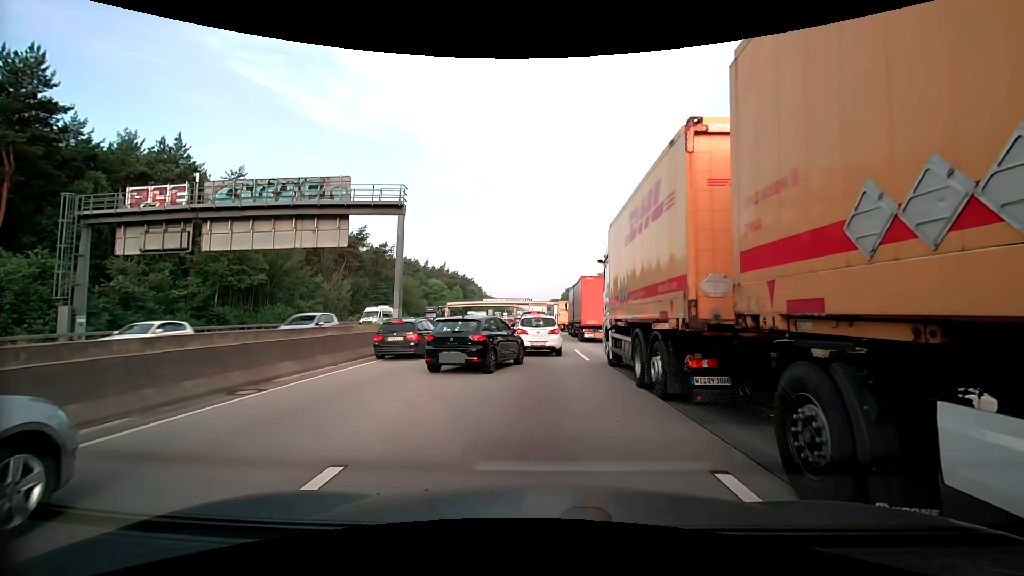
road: motorway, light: Day
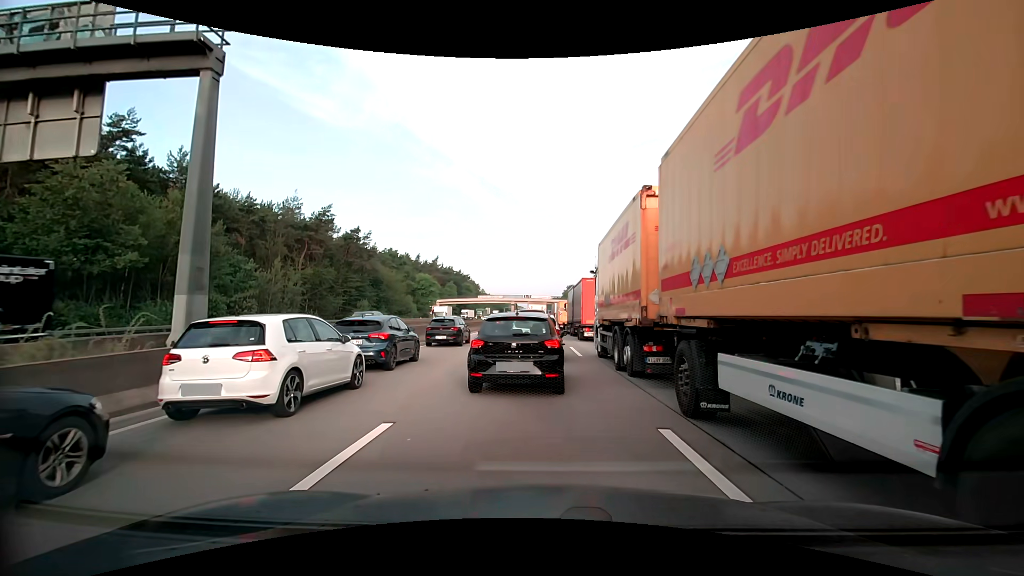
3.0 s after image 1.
(0.0, +15.9) m; +1°
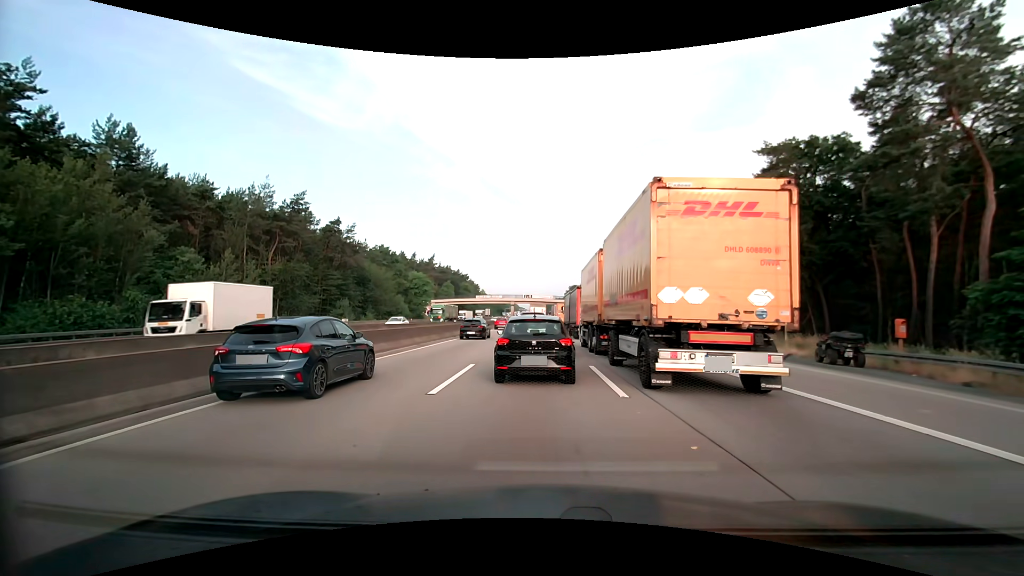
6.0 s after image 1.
(-0.1, +9.2) m; -1°
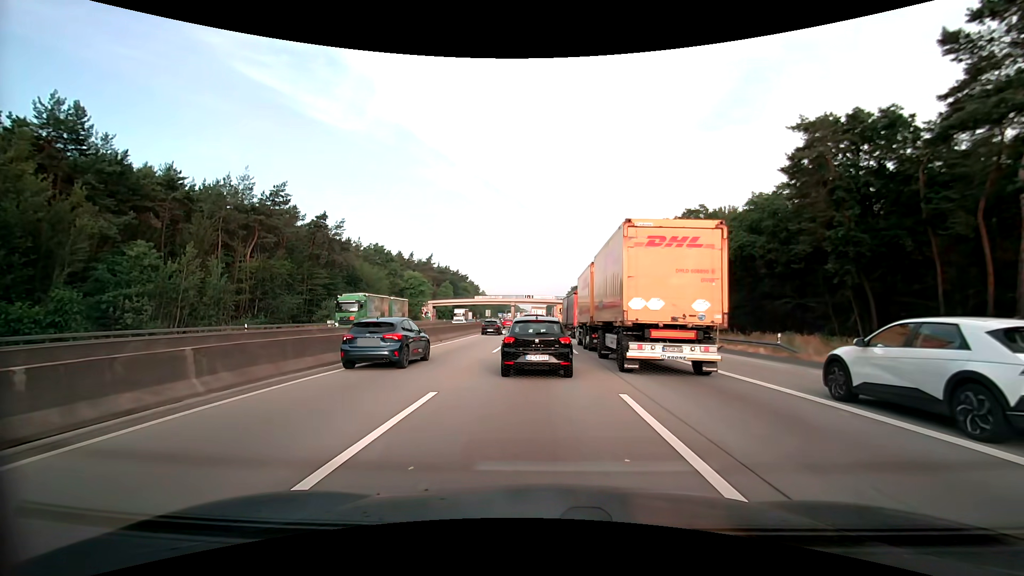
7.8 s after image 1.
(0.0, +5.7) m; -1°
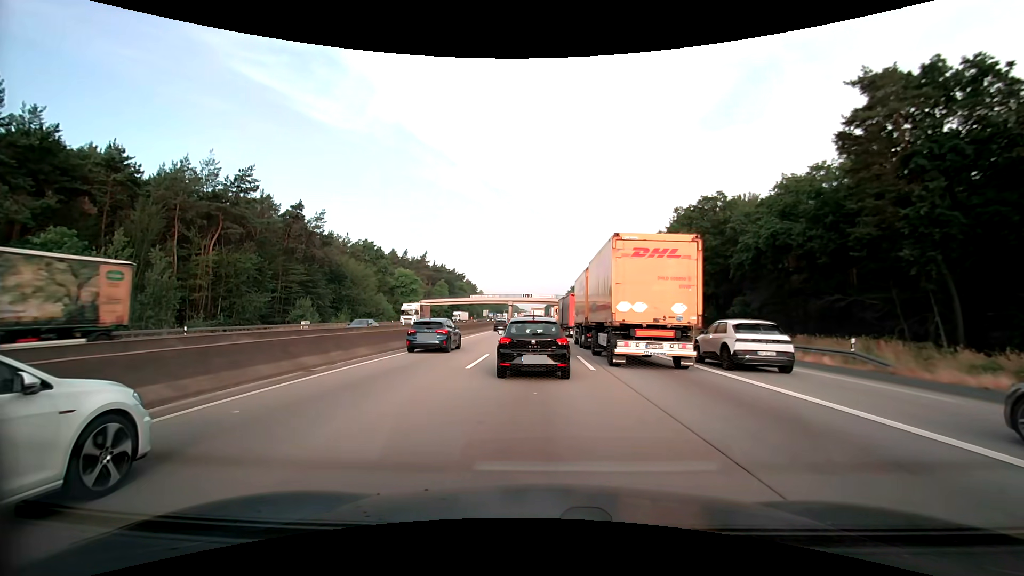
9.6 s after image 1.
(+0.2, +7.3) m; +1°
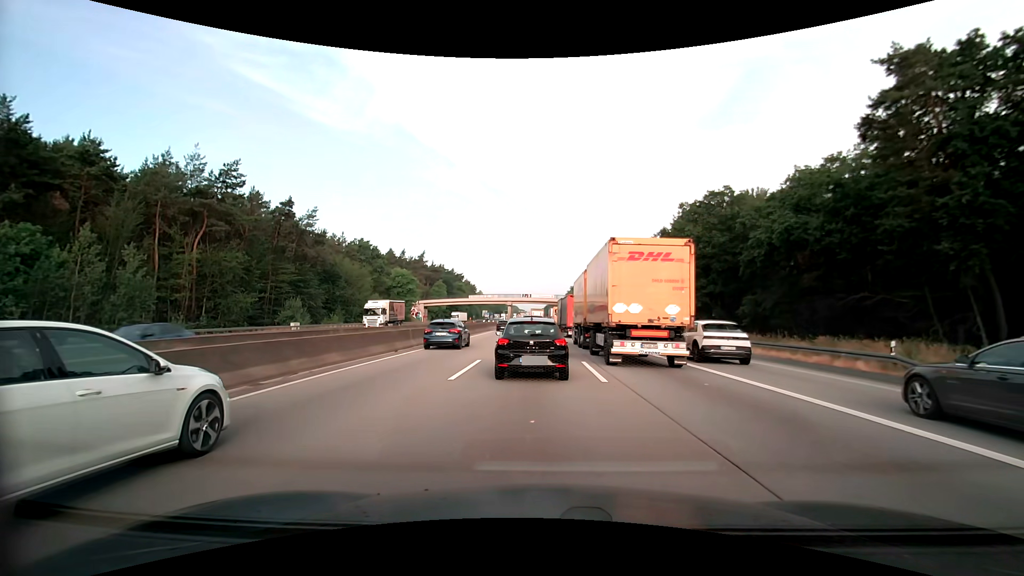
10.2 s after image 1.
(0.0, +2.6) m; +1°
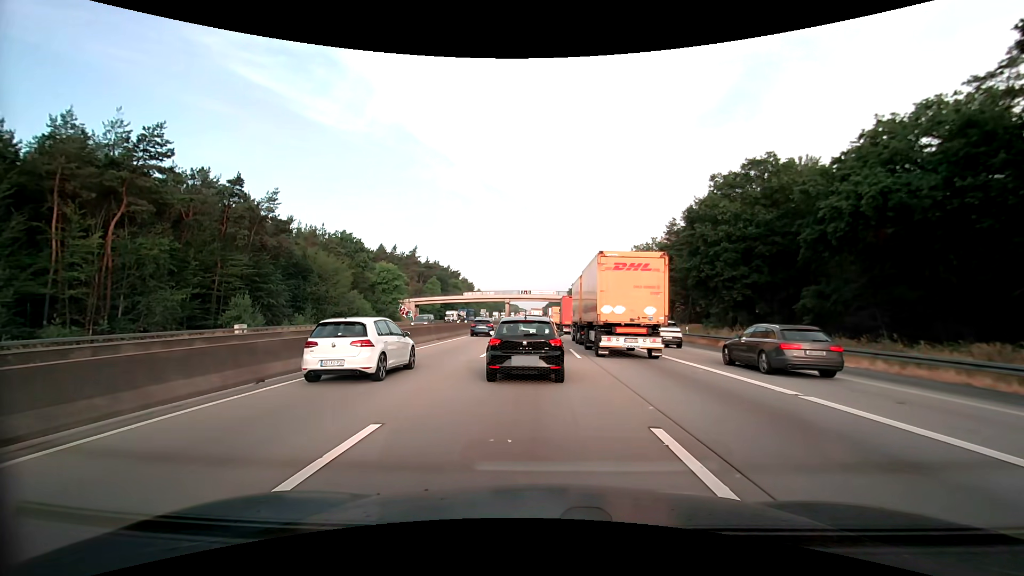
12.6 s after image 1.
(-0.2, +11.2) m; -1°
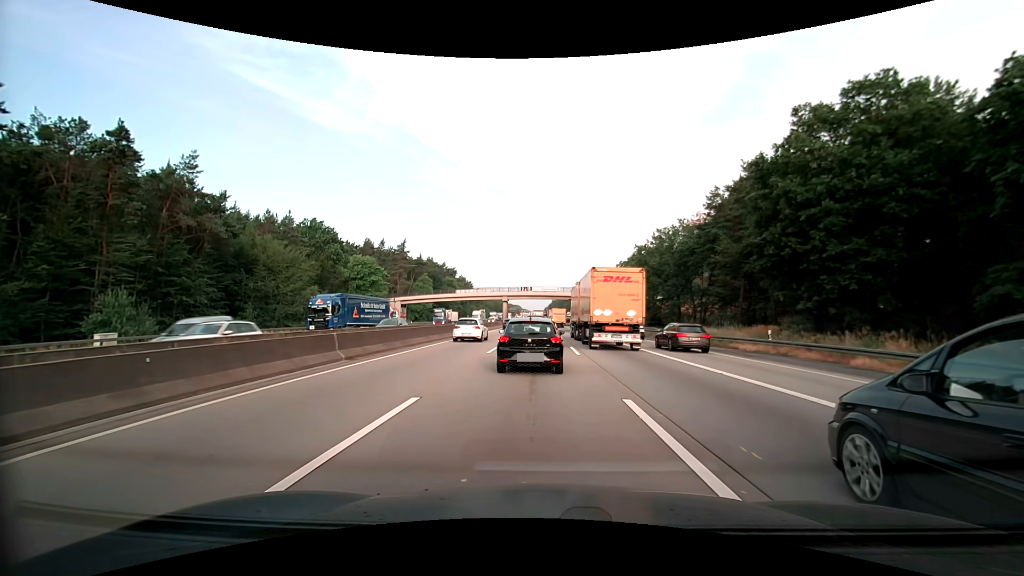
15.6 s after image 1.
(-0.1, +15.9) m; -1°
(0, +10) (0, +20) (0, +30) (0, +40) (0, +50) (0, +60) (0, +70) (0, +80) (0, +90) (0, +100) m
